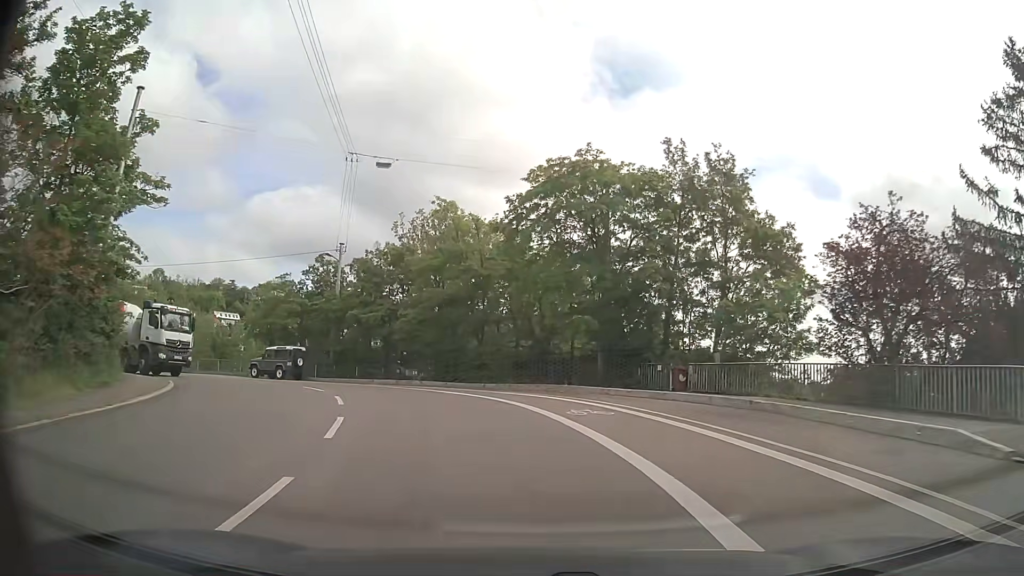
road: secondary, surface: asphalt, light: Day
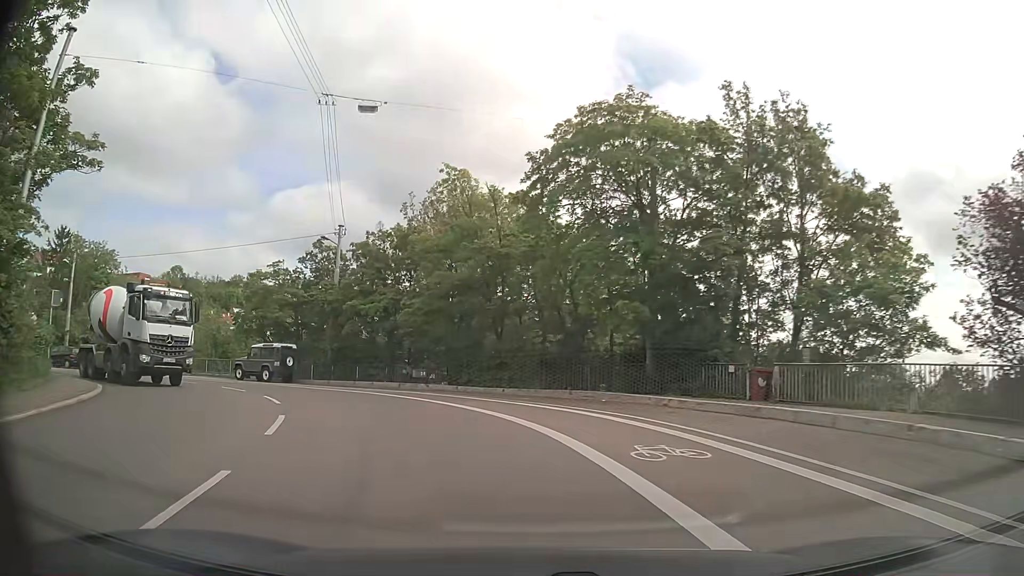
(-0.1, +6.0) m; -2°
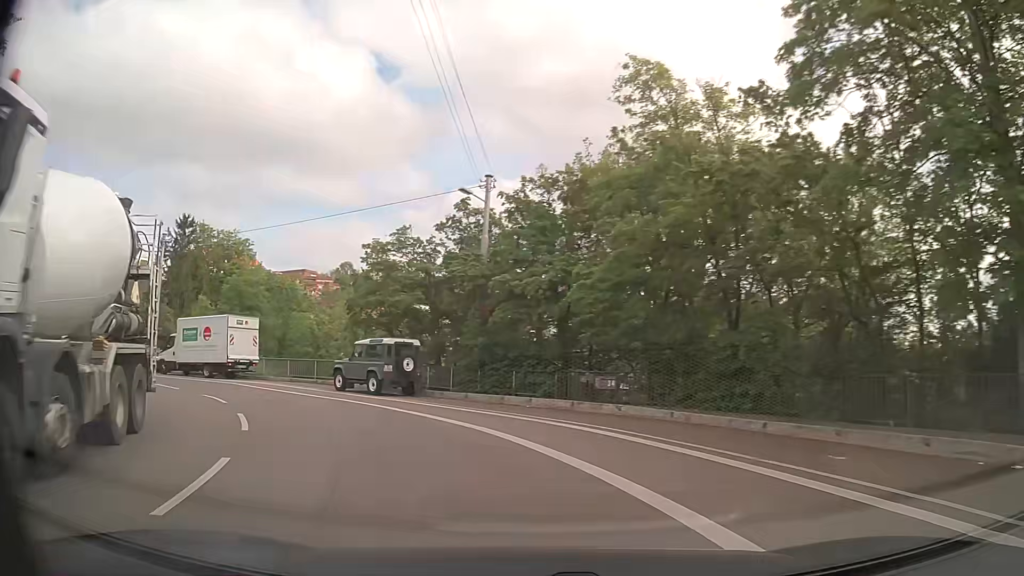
(-1.4, +11.5) m; -15°
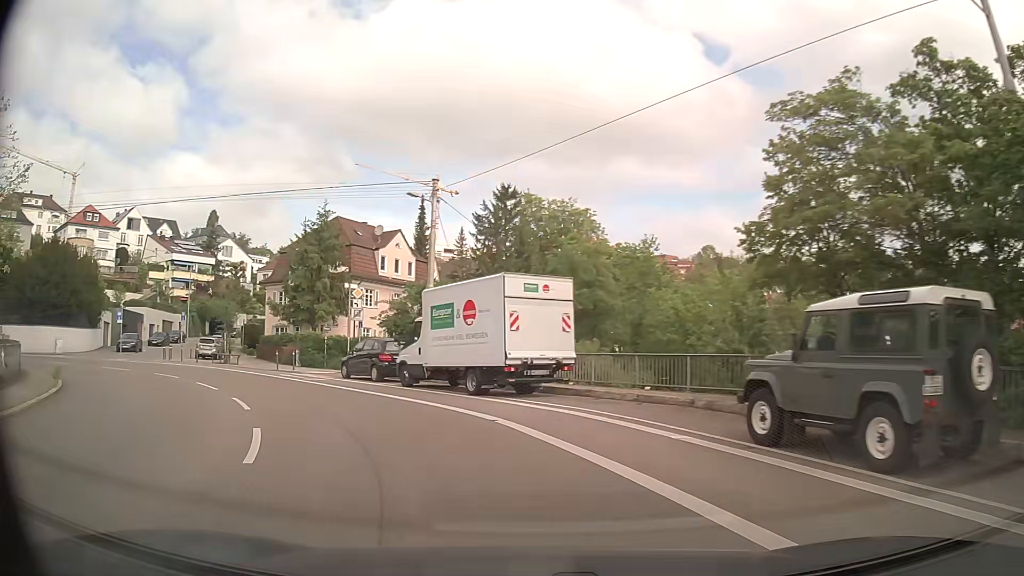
(-4.6, +15.6) m; -32°
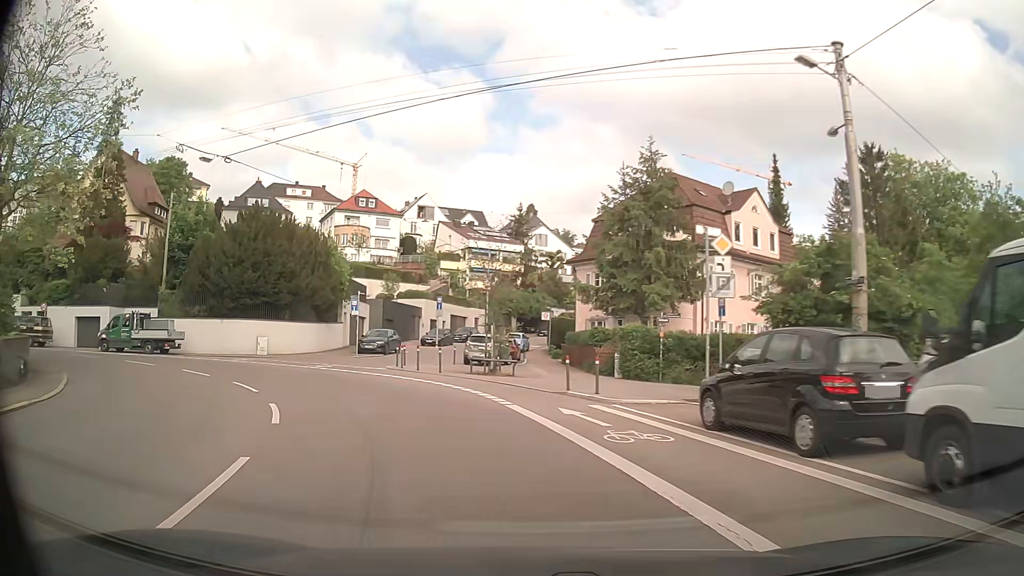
(-3.9, +15.5) m; -27°
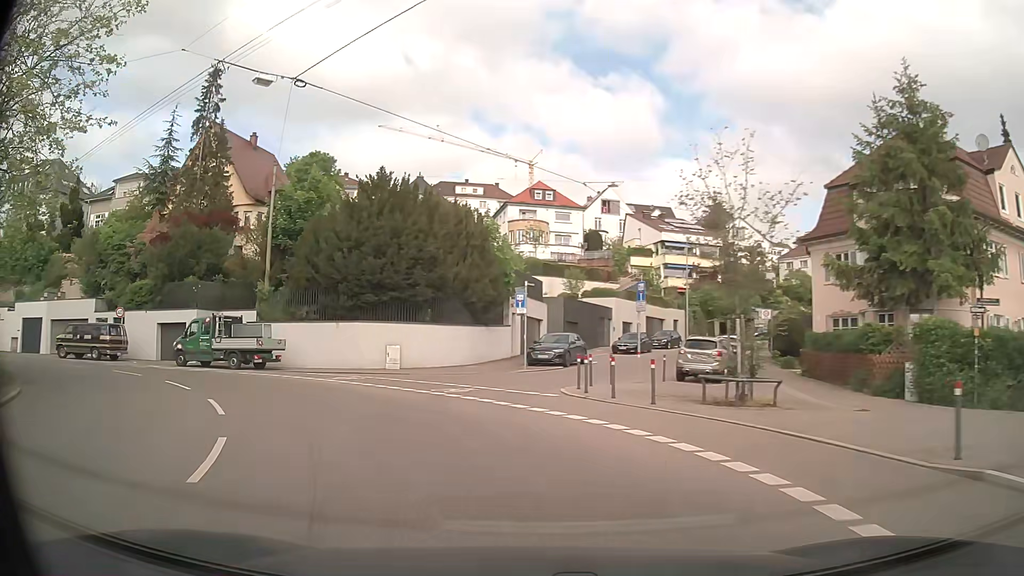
(-1.7, +10.7) m; -17°
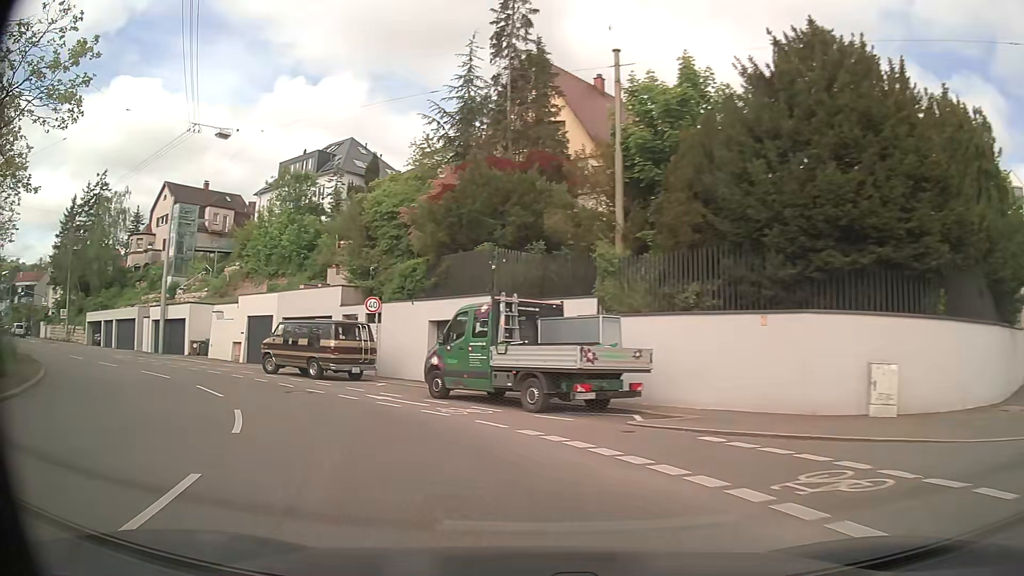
(-4.4, +15.6) m; -33°
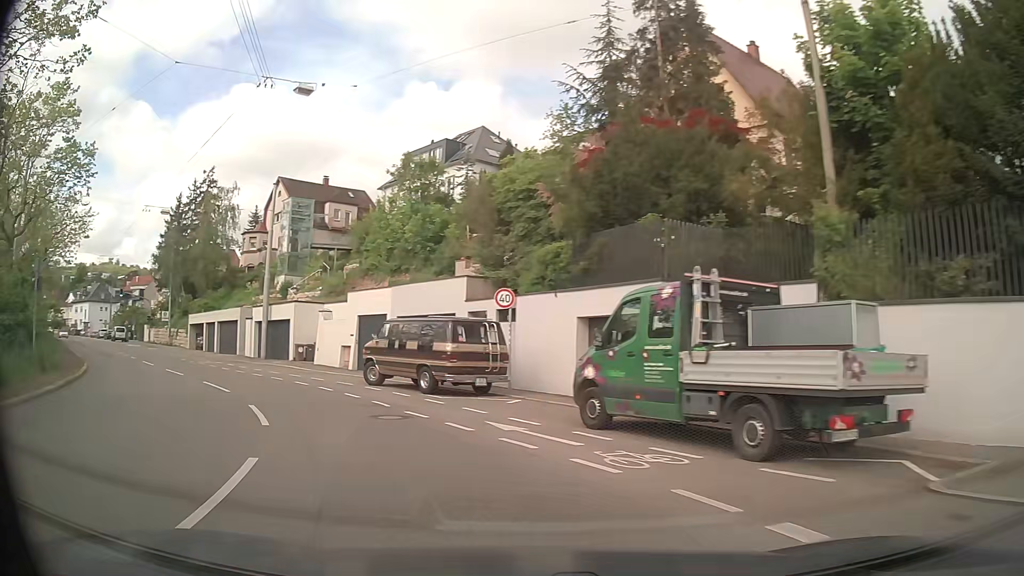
(-0.6, +5.4) m; -12°
(-2, +10) (-7, +18) (-14, +26) (-20, +33) (-27, +40) (-34, +47) (-41, +55) (-48, +62) (-55, +69) (-62, +76) m
